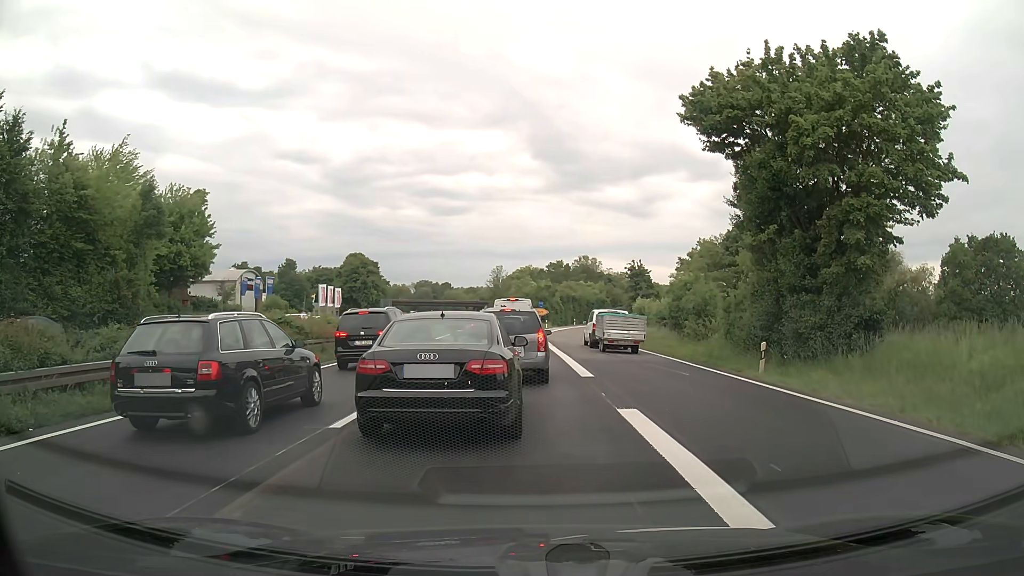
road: trunk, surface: asphalt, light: Day
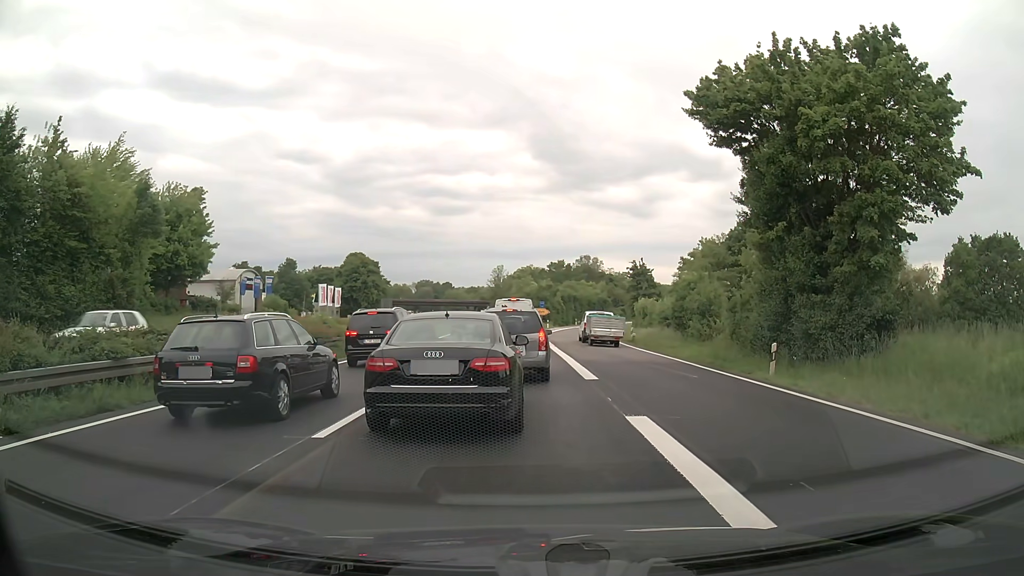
(0.0, +0.7) m; 0°
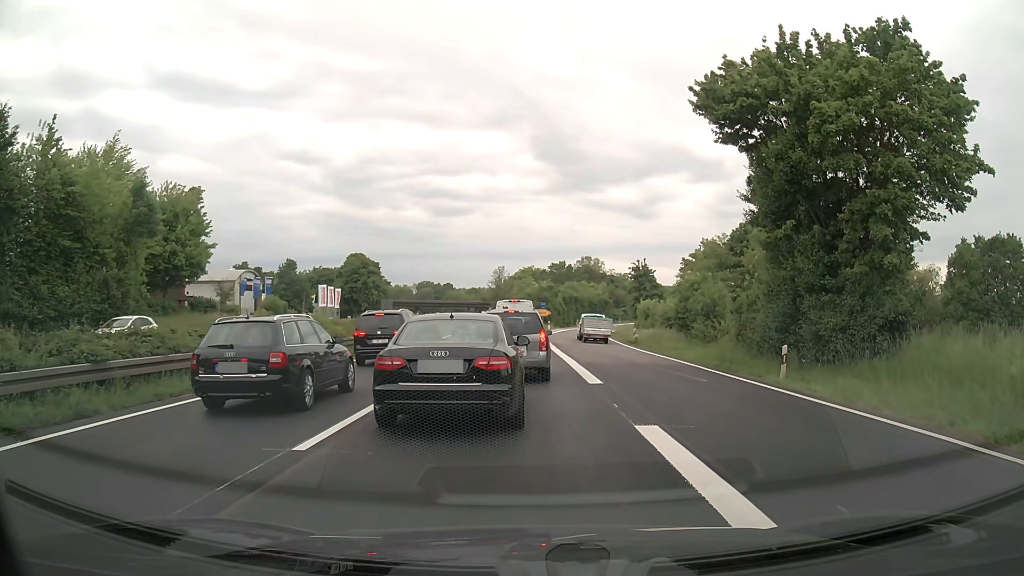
(0.0, +0.7) m; 0°
